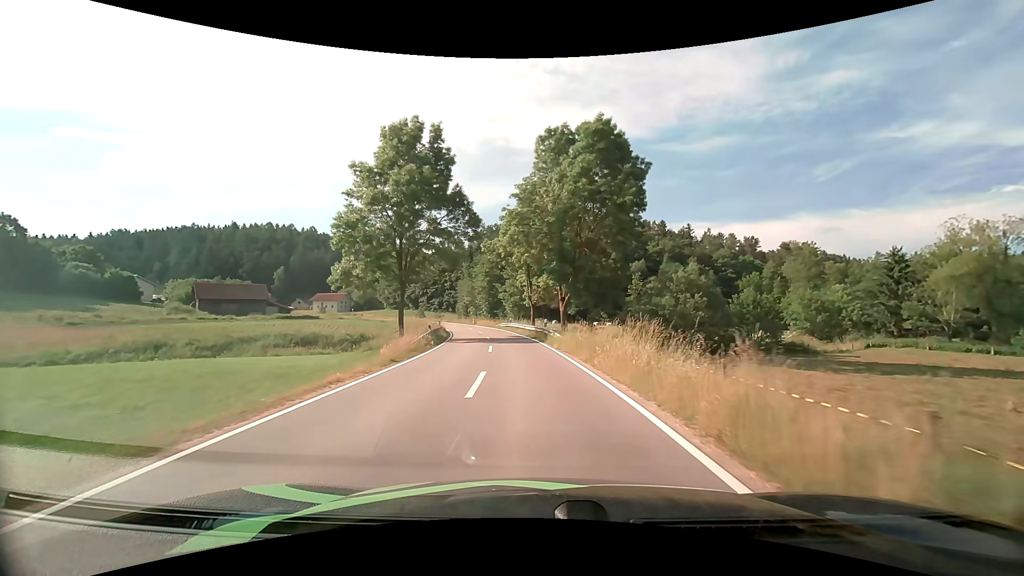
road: tertiary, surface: asphalt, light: Day
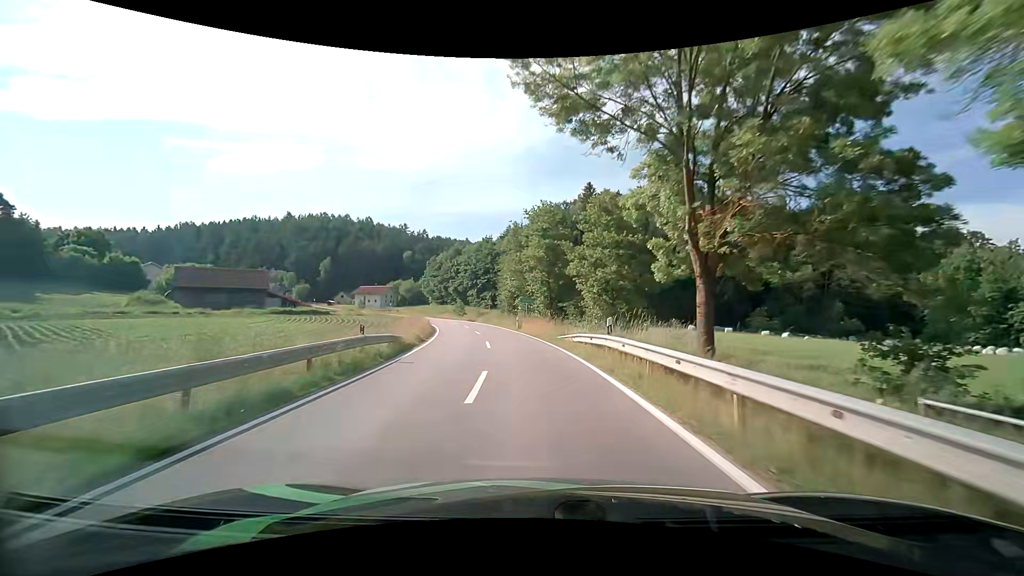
(-2.6, +36.5) m; -7°
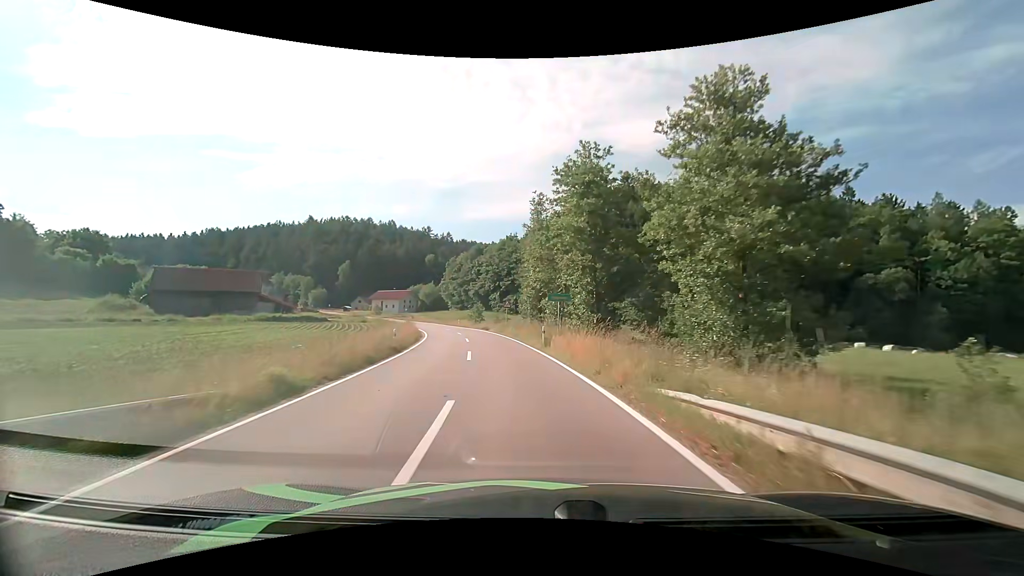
(-0.5, +15.4) m; -4°
